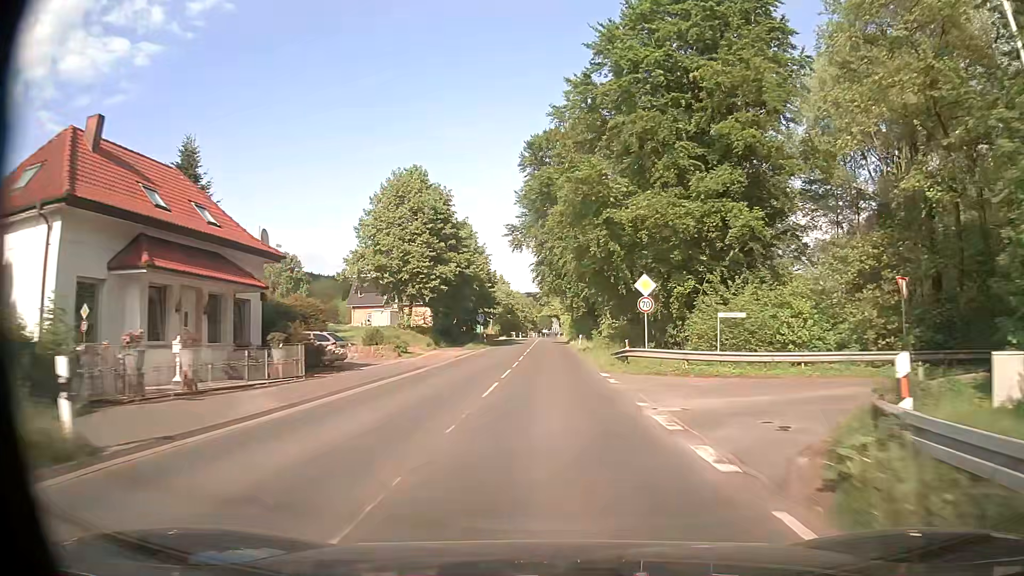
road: secondary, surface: asphalt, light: Day
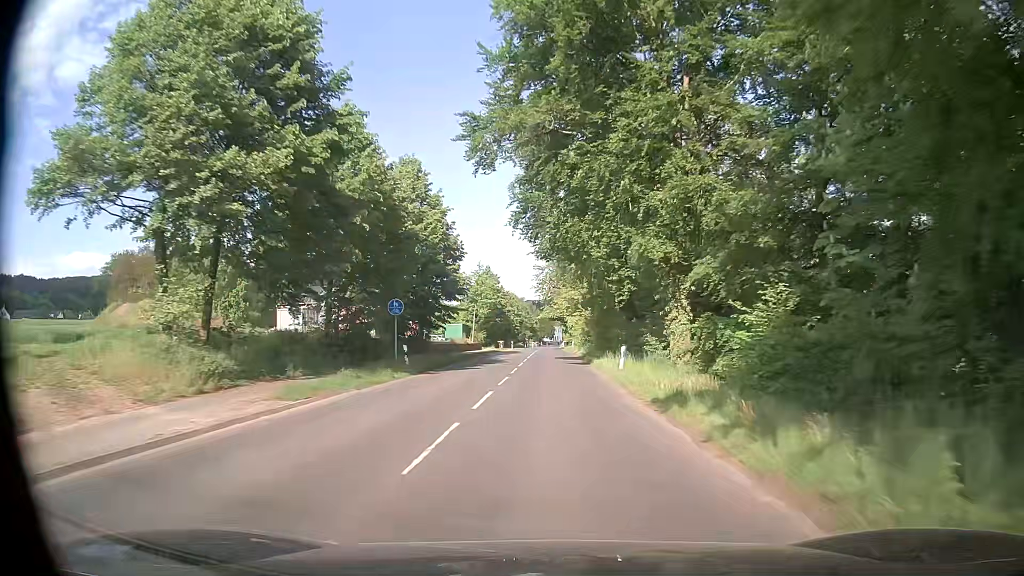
(+0.1, +32.4) m; 0°
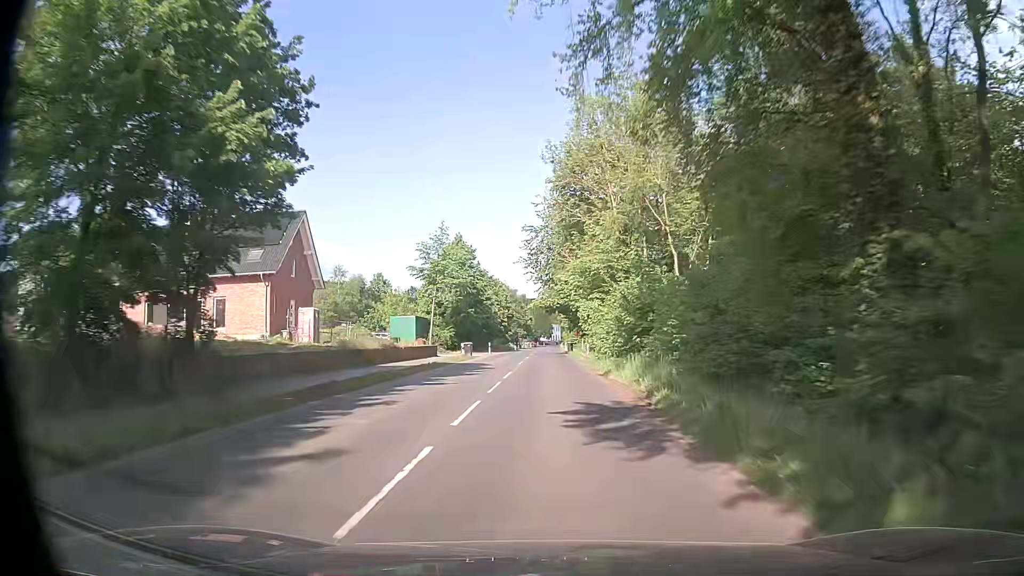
(+0.1, +32.4) m; 0°
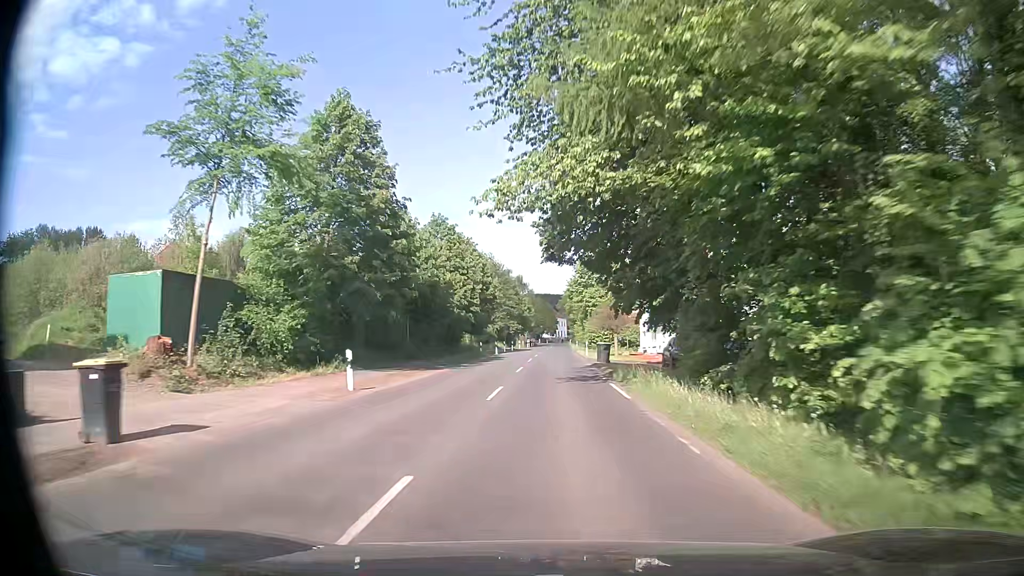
(-0.1, +44.0) m; 0°
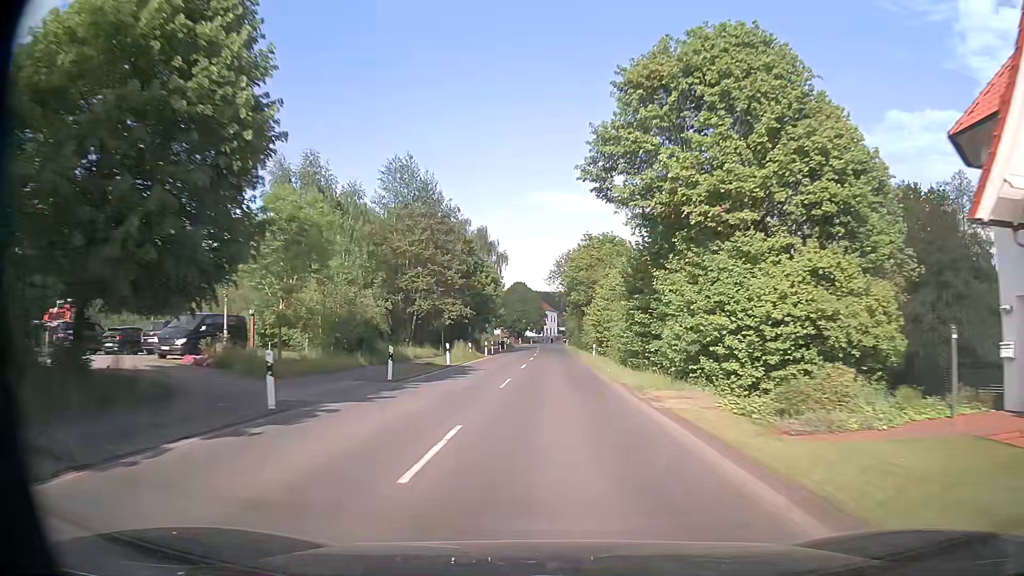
(+0.6, +56.8) m; +2°
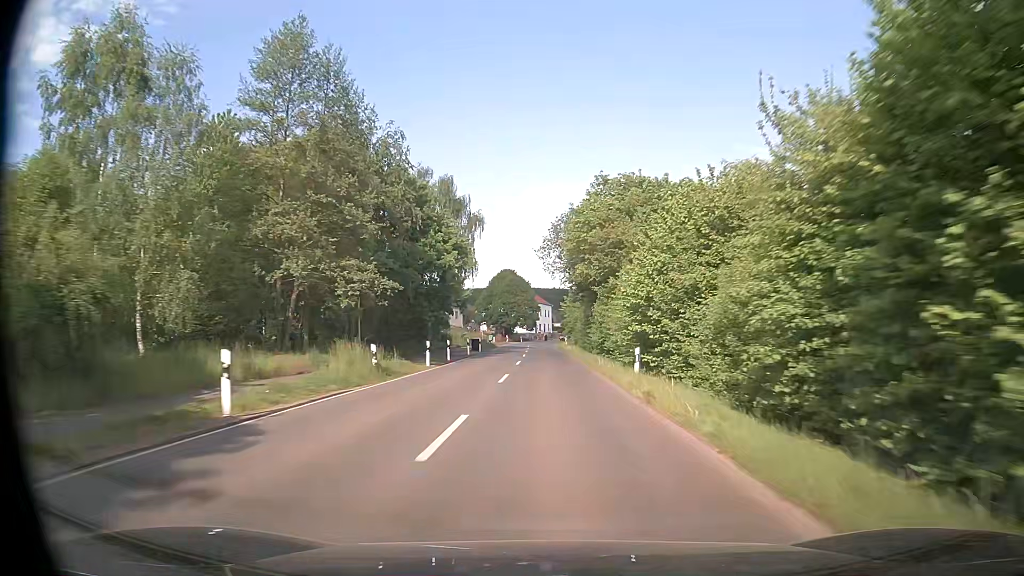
(-0.1, +23.3) m; 0°
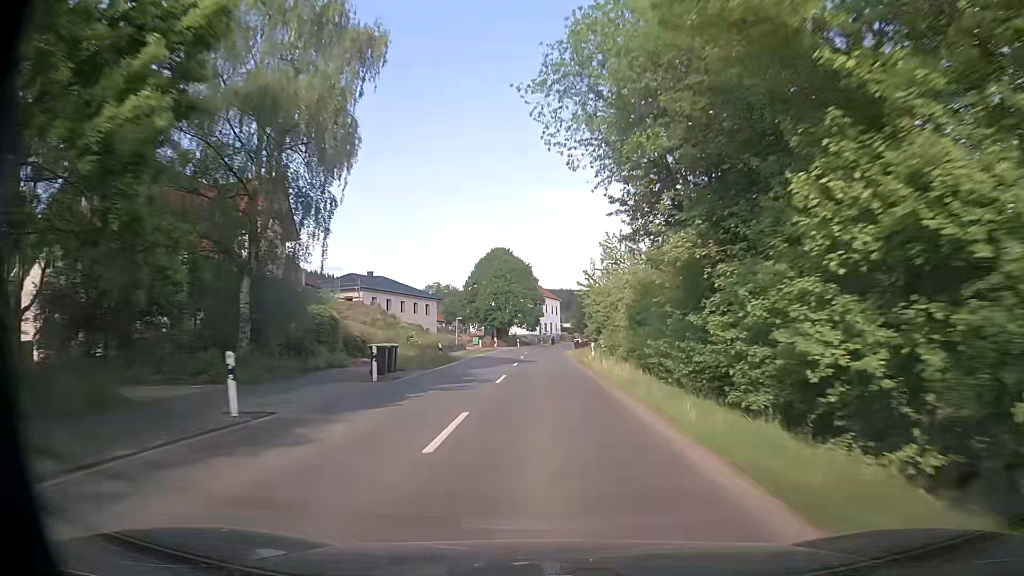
(0.0, +35.6) m; -1°
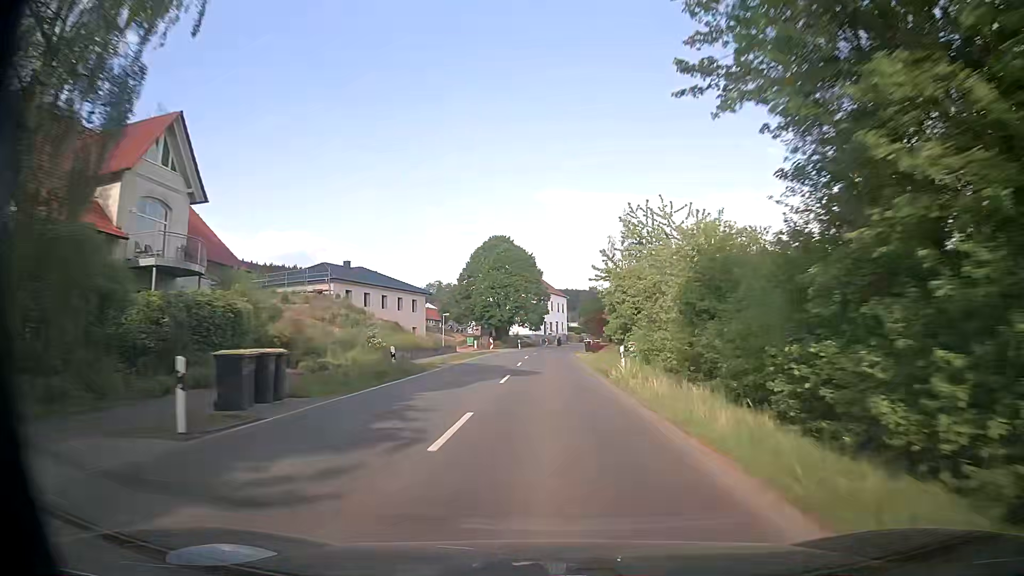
(0.0, +11.9) m; 0°
(0, +10) (0, +20) (0, +30) (0, +40) (0, +50) (+1, +60) (+1, +70) (+3, +80) (+5, +90) (+7, +99) m
